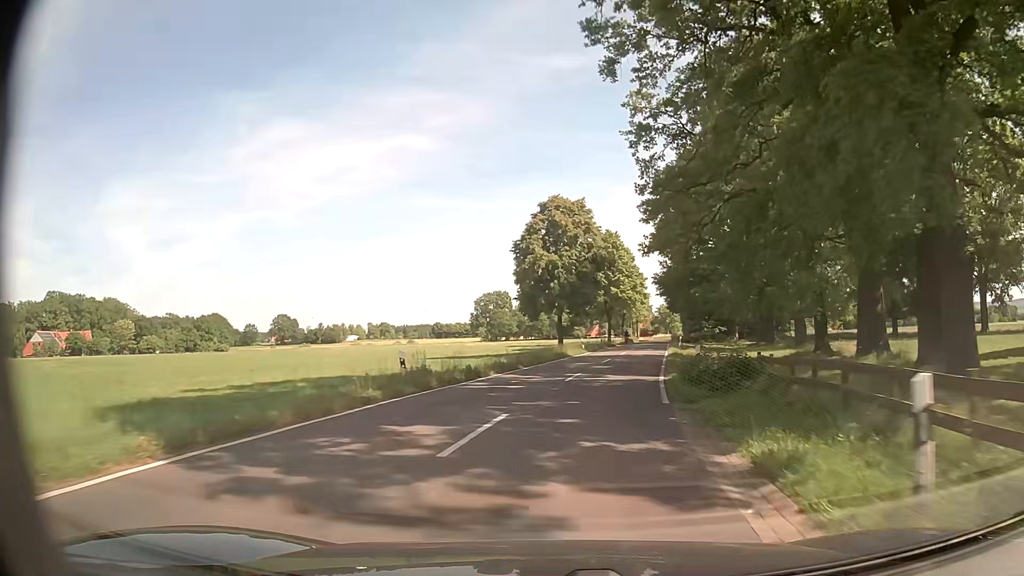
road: tertiary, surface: asphalt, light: Day
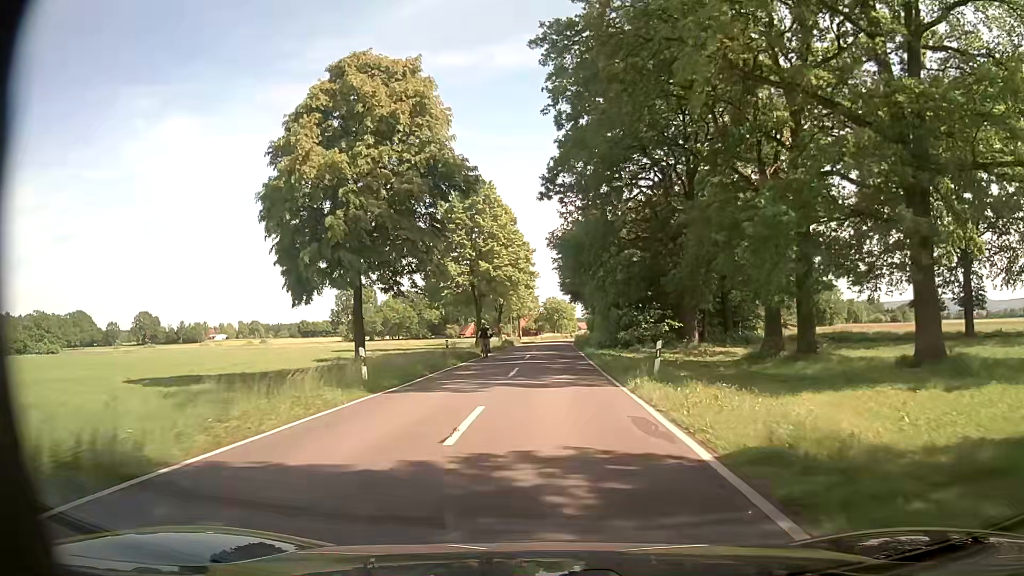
(+4.4, +34.5) m; +11°
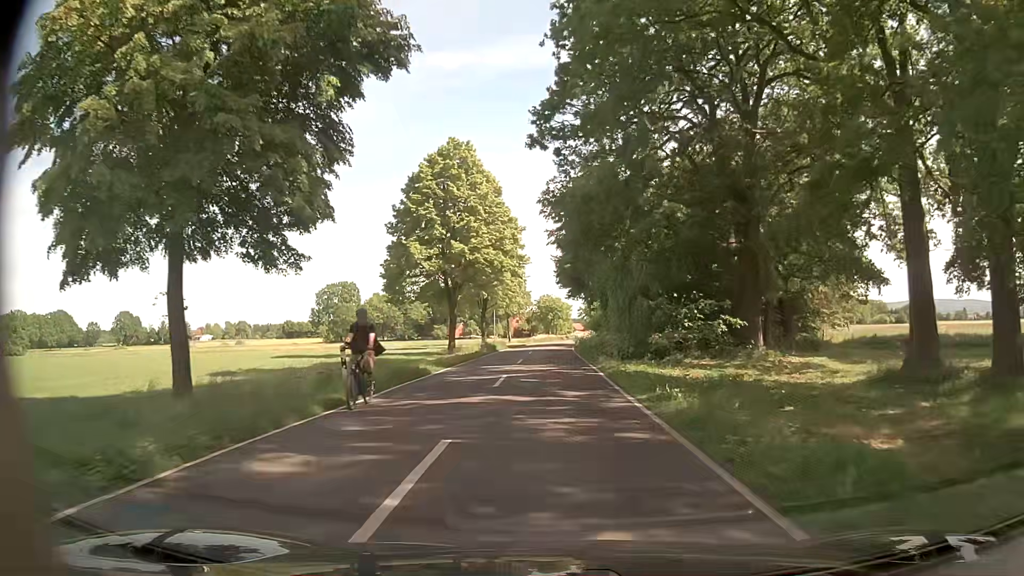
(+0.1, +15.4) m; 0°
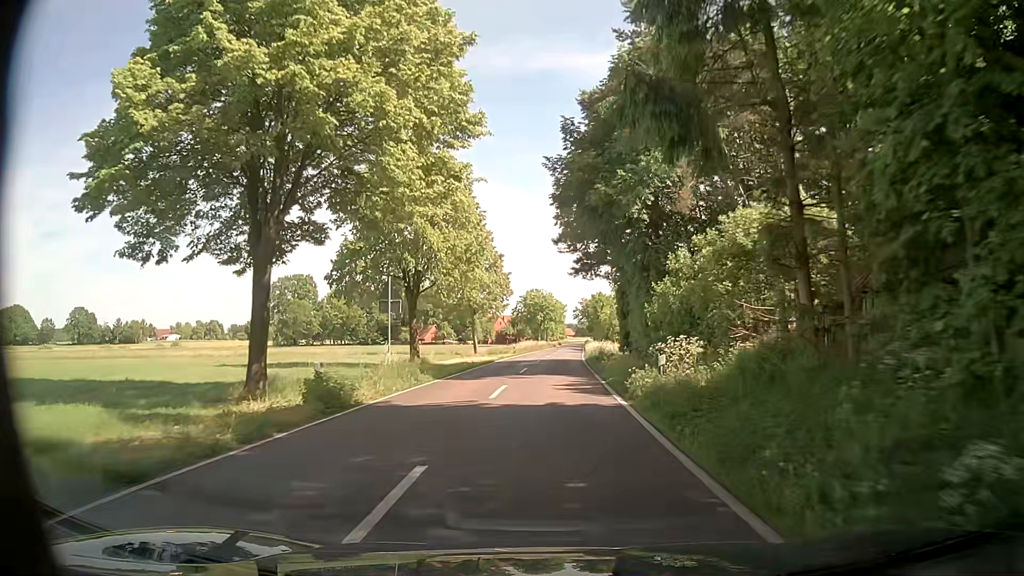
(0.0, +37.1) m; +1°
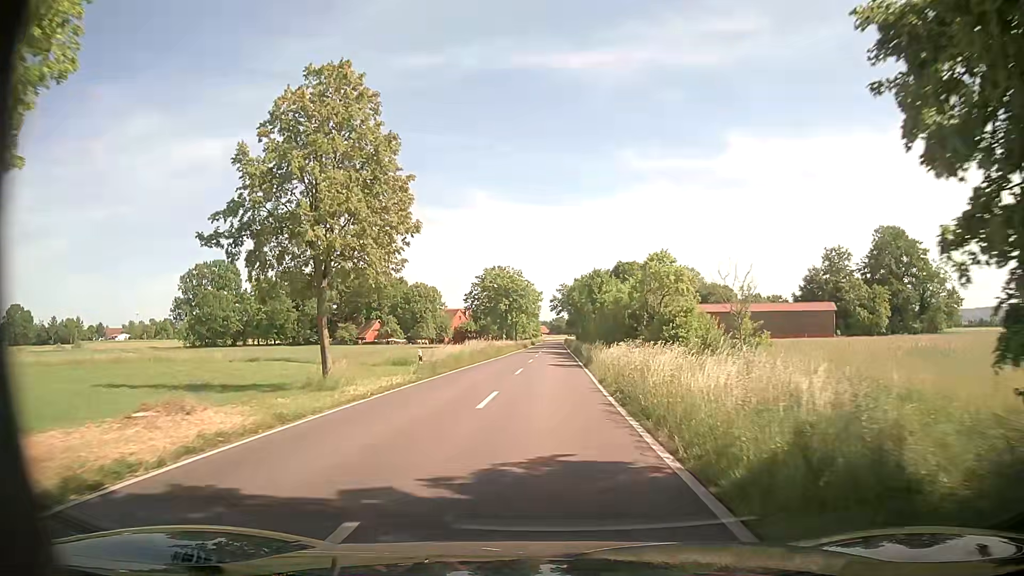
(+0.6, +38.1) m; +2°
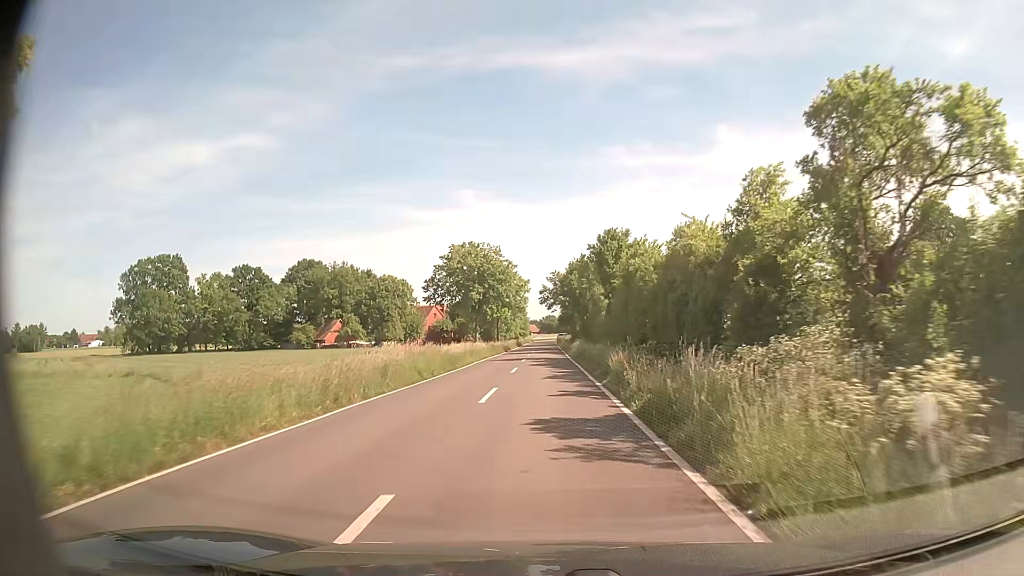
(+0.2, +23.0) m; +1°
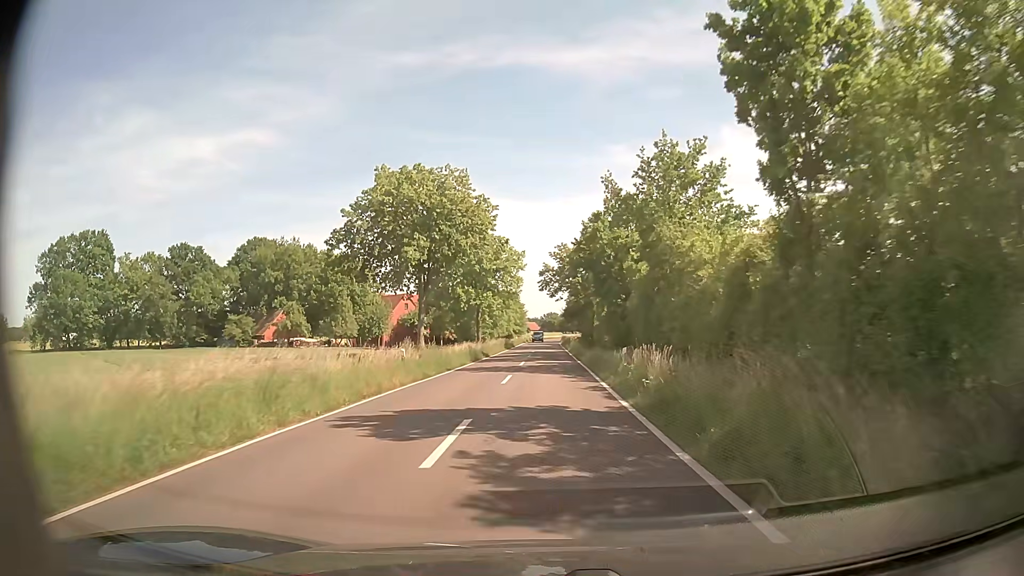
(-0.1, +30.7) m; 0°
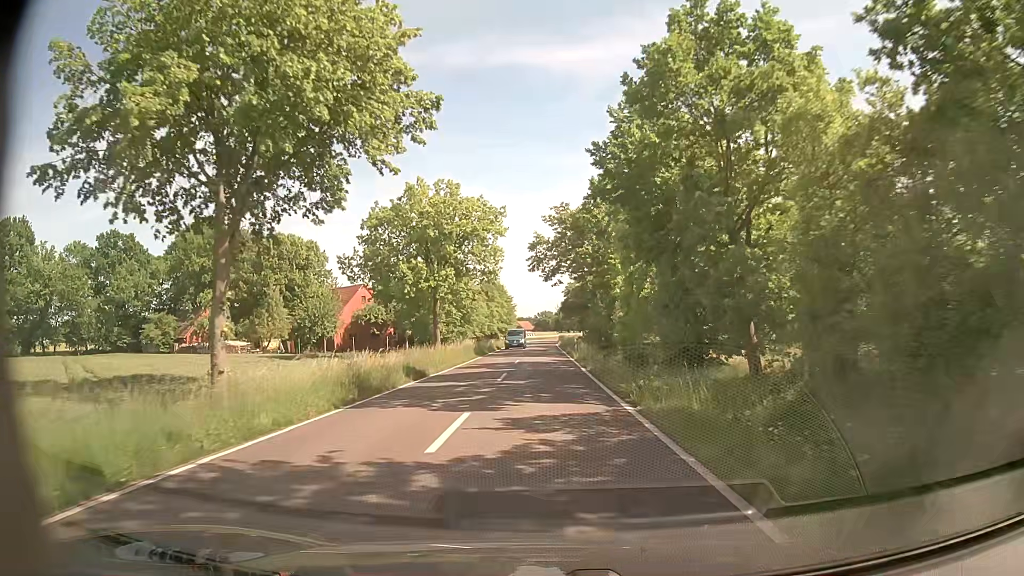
(+0.3, +23.0) m; +1°
(0, +10) (0, +20) (0, +30) (0, +40) (0, +50) (0, +60) (0, +70) (0, +80) (0, +90) (0, +100) m
